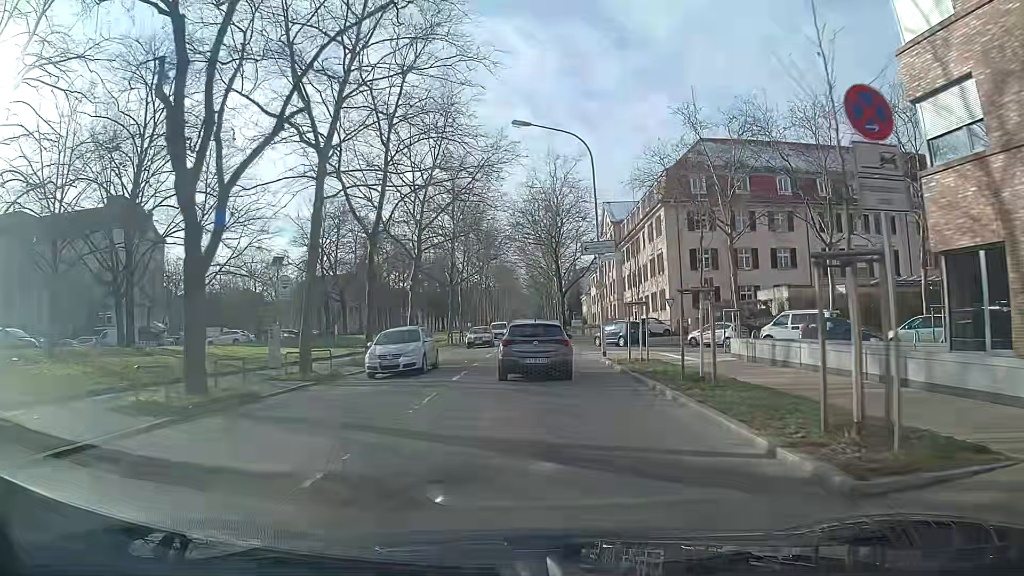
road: secondary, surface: asphalt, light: Day
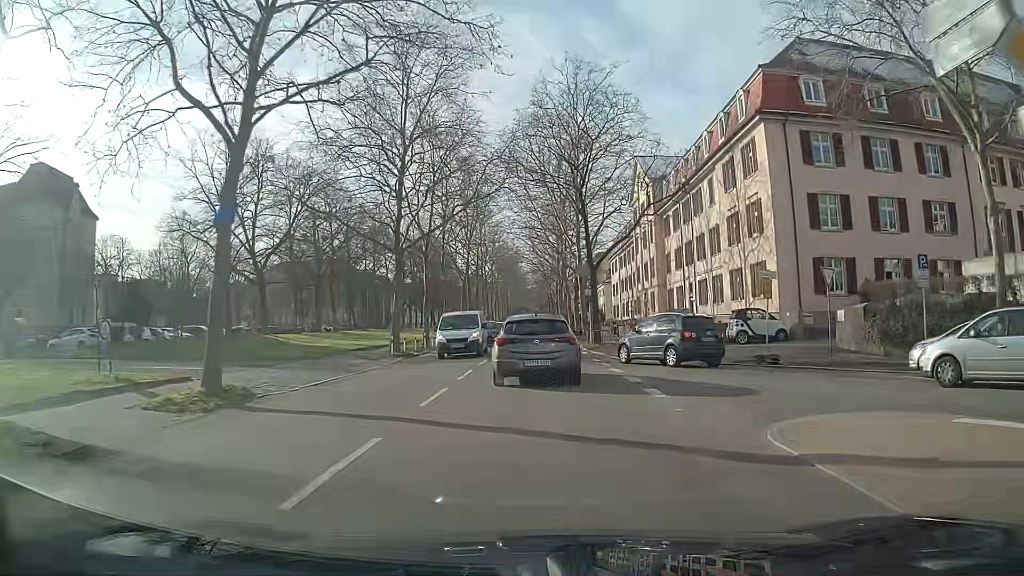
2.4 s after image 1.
(-0.2, +24.3) m; -1°
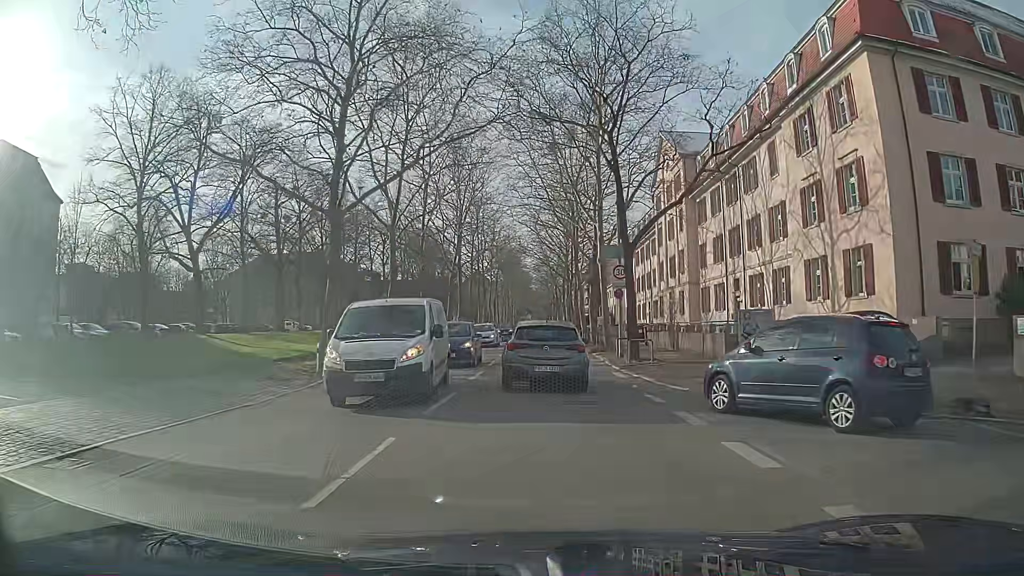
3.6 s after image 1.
(0.0, +11.0) m; 0°
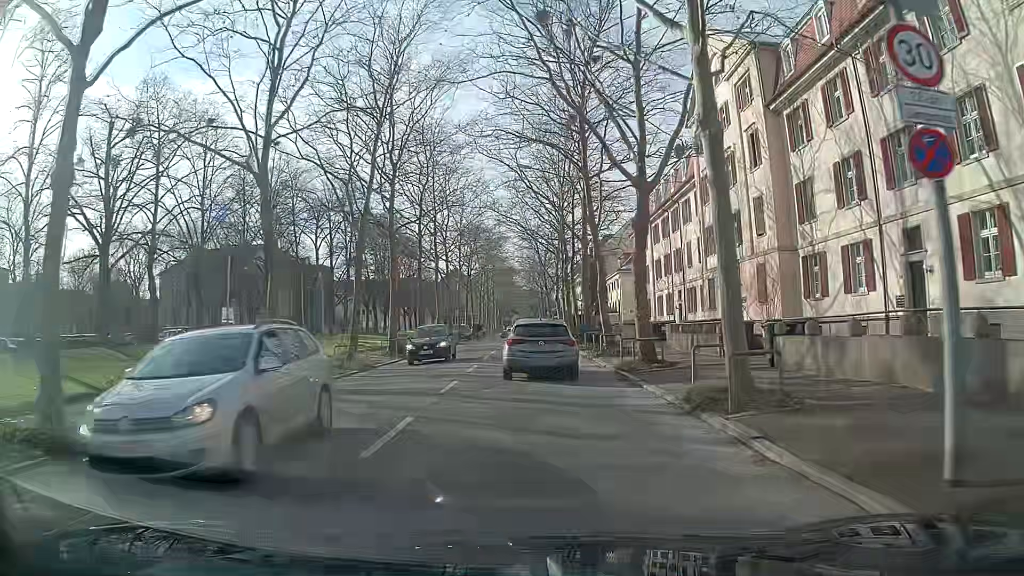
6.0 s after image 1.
(+0.3, +21.9) m; 0°
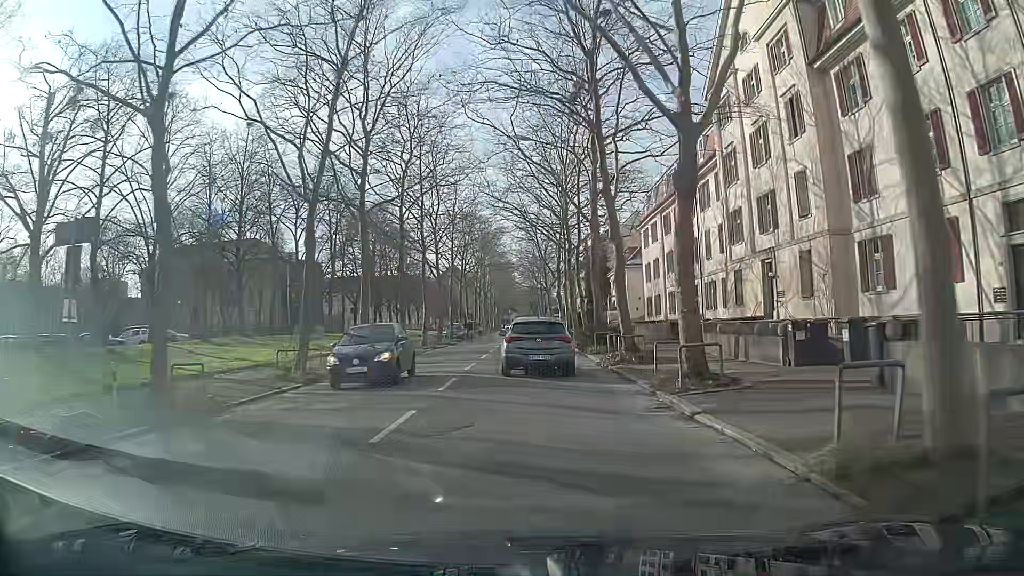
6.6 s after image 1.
(0.0, +5.6) m; +1°
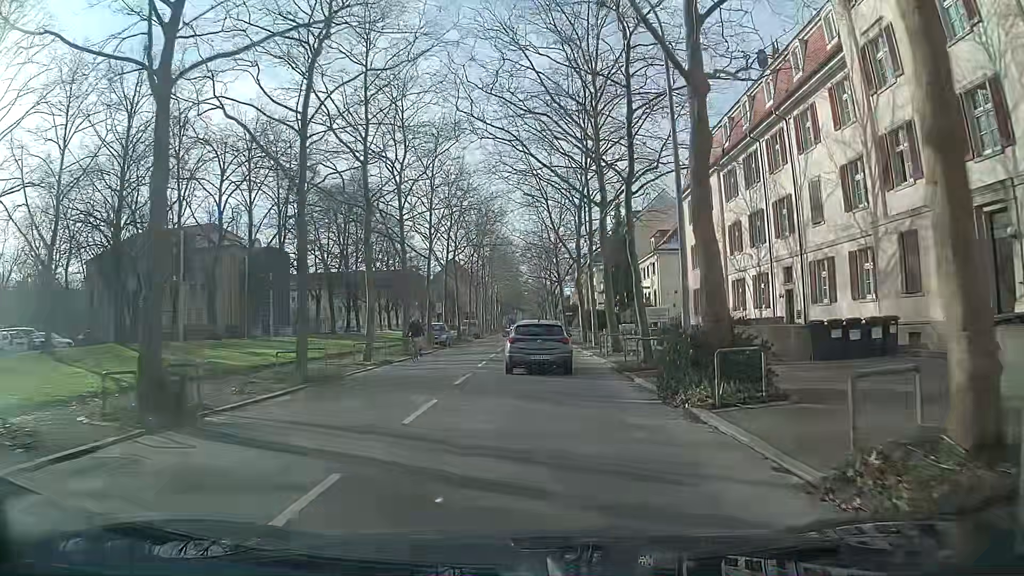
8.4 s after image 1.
(+0.1, +16.7) m; 0°
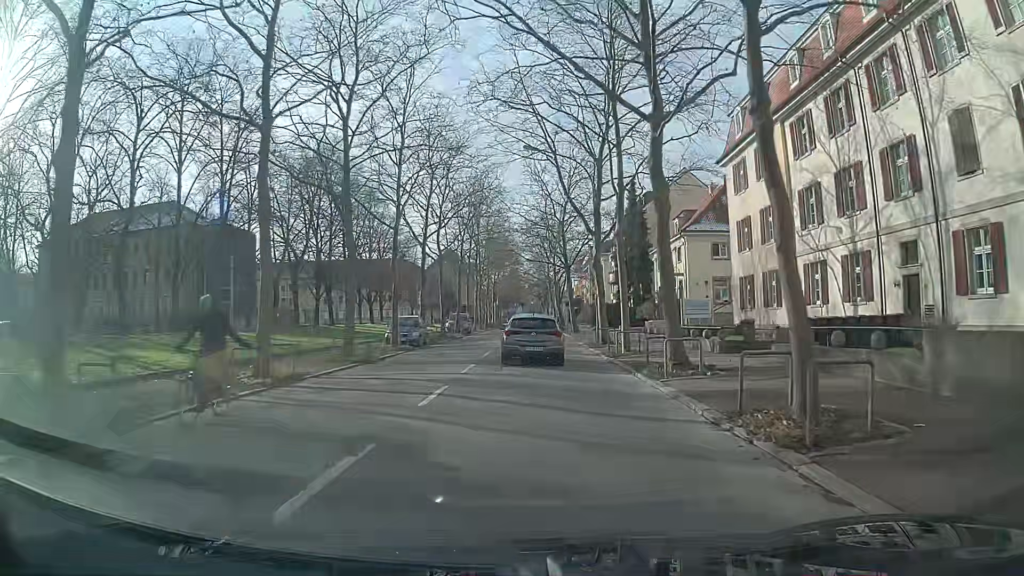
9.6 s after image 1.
(0.0, +11.0) m; 0°
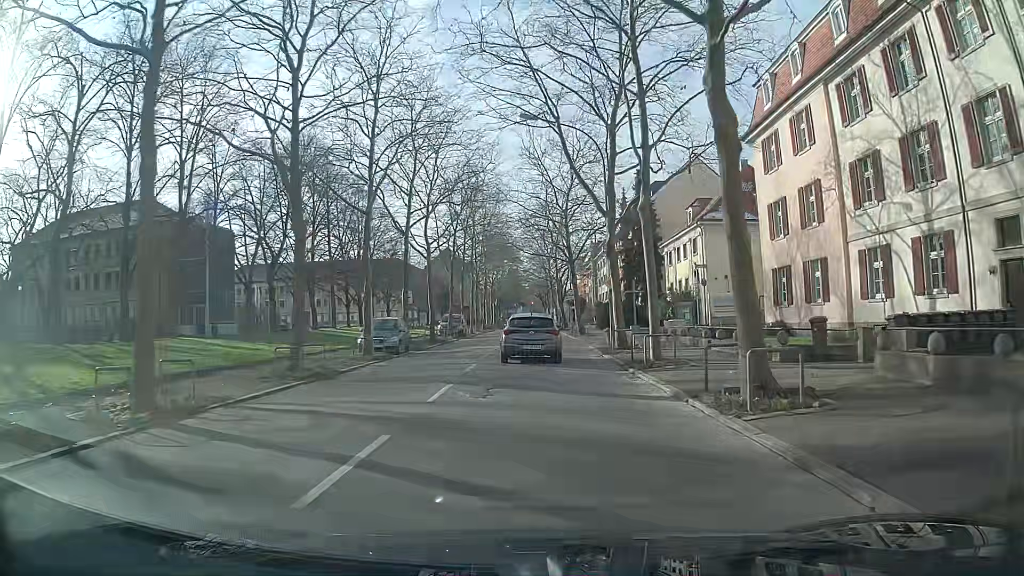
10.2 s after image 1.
(0.0, +5.5) m; 0°
